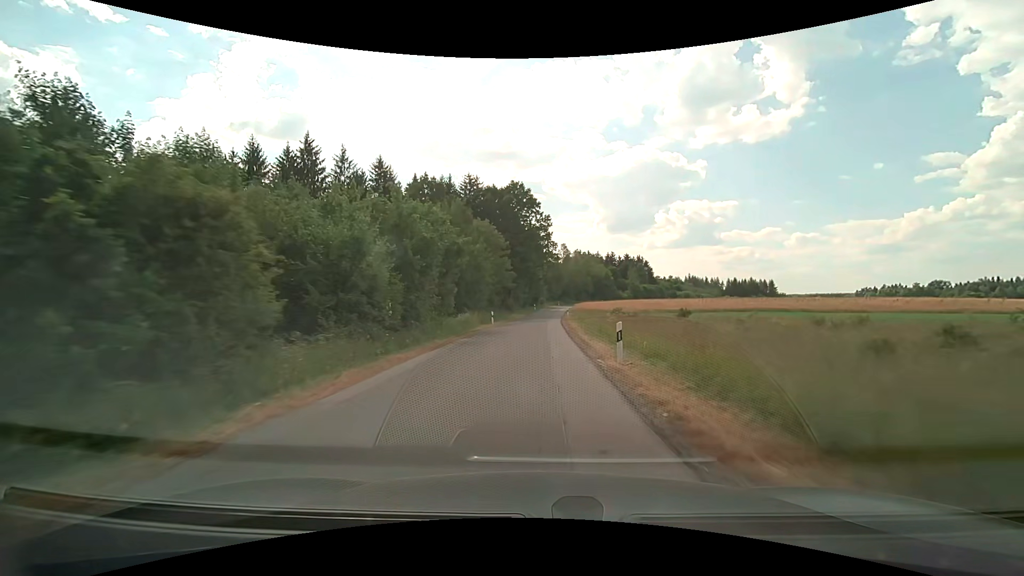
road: unclassified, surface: asphalt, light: Day
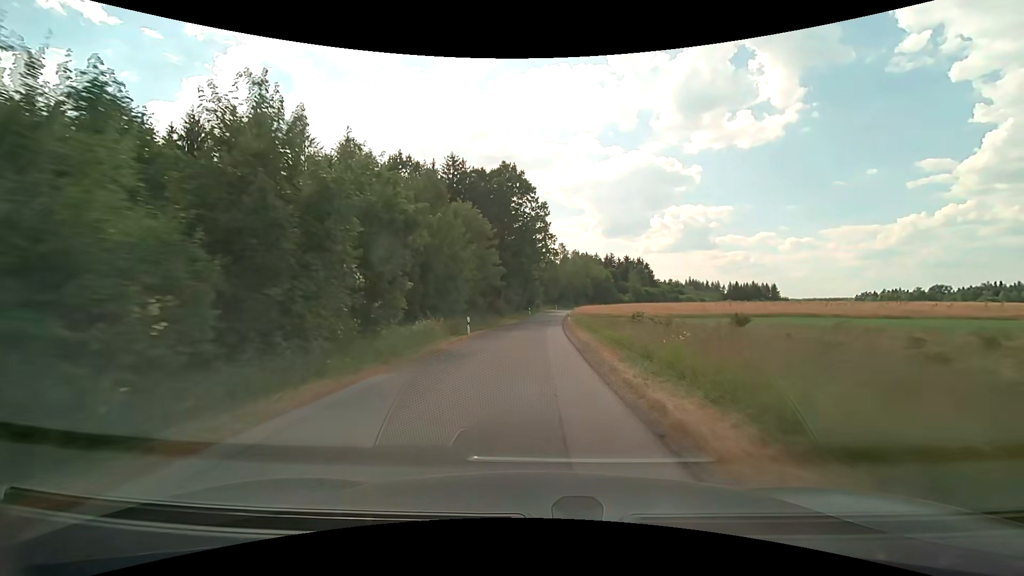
(0.0, +10.8) m; 0°
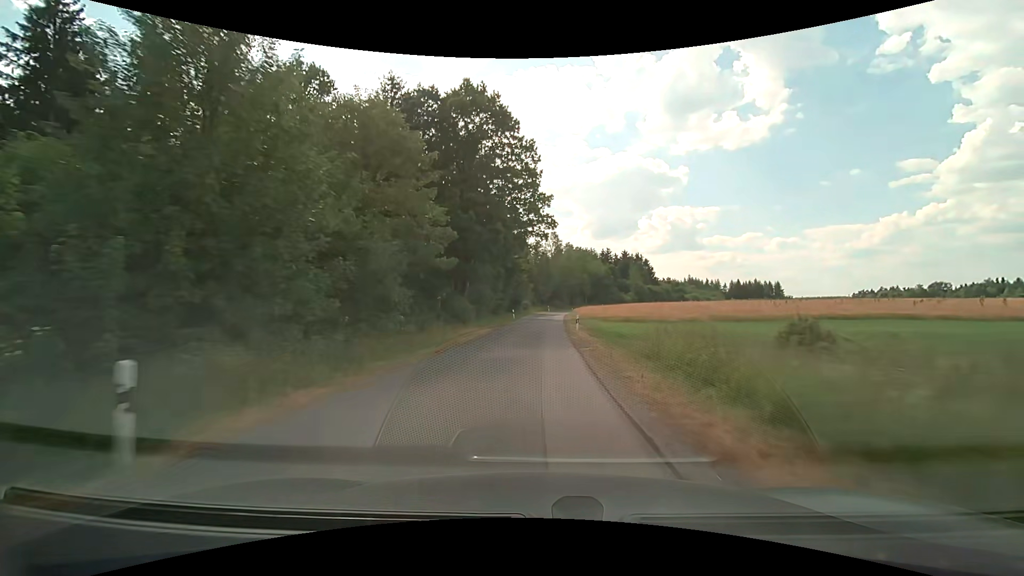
(+0.3, +21.6) m; +1°
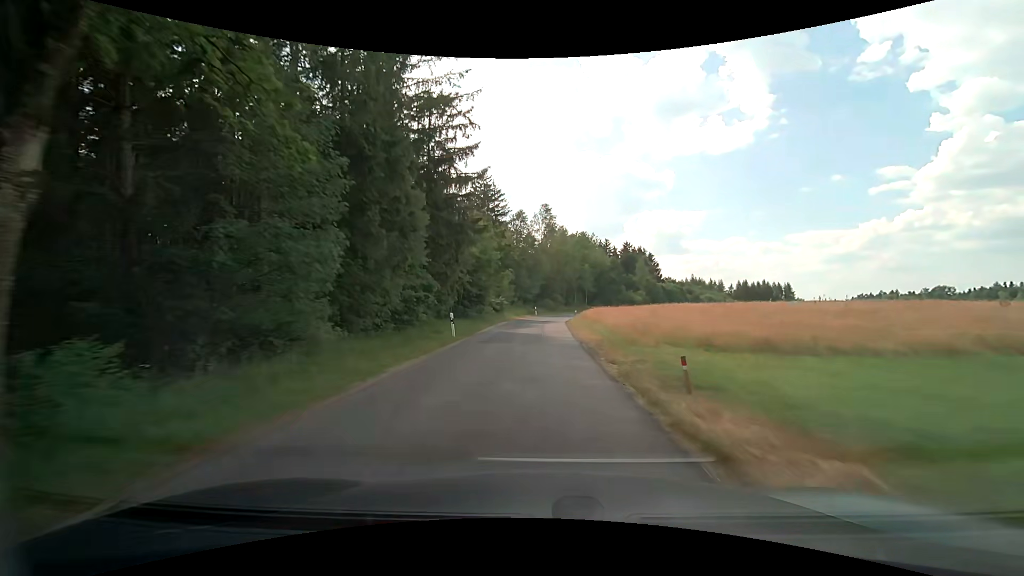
(+0.5, +31.8) m; +2°
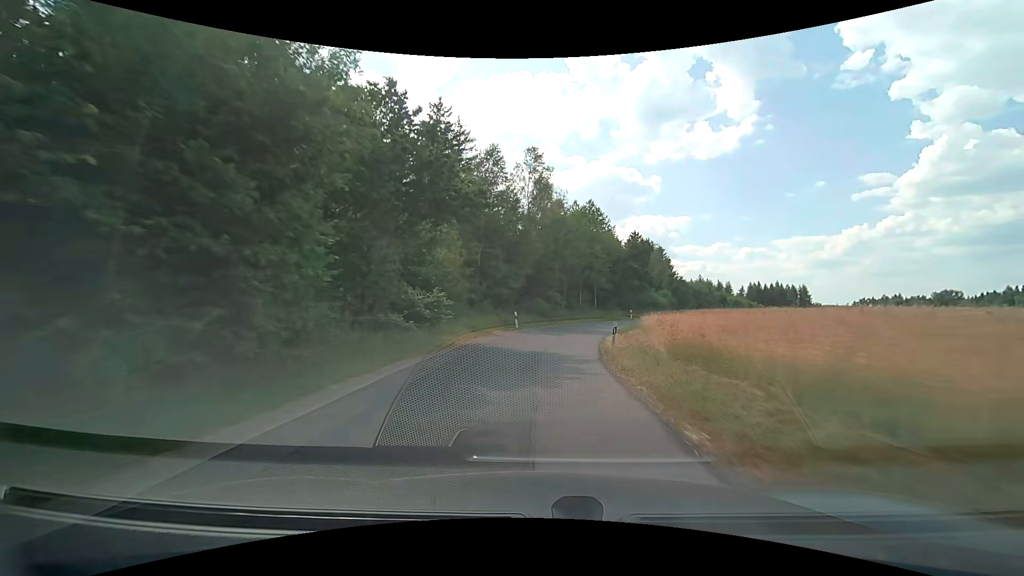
(+0.4, +29.6) m; +2°
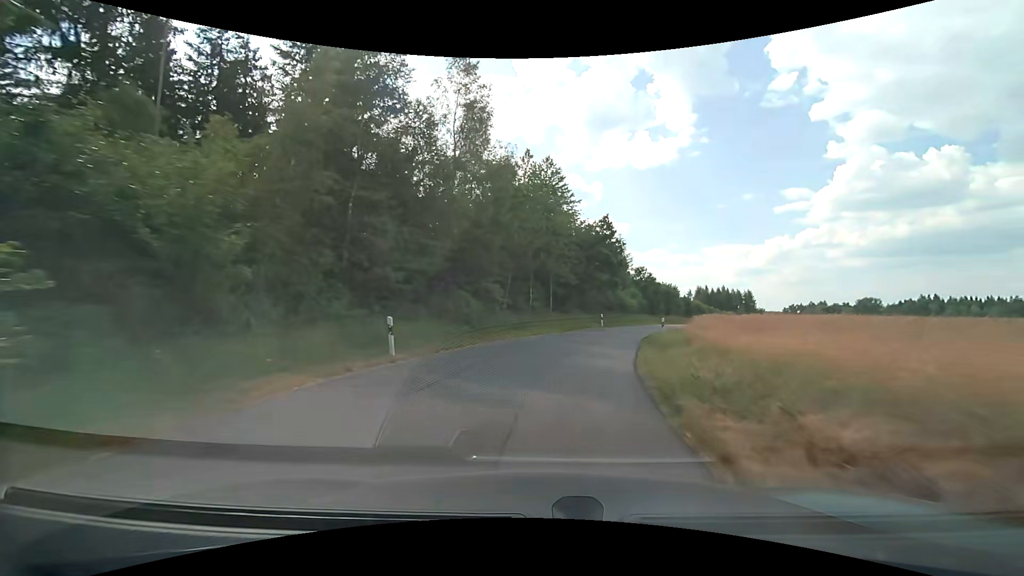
(+0.6, +18.3) m; +6°
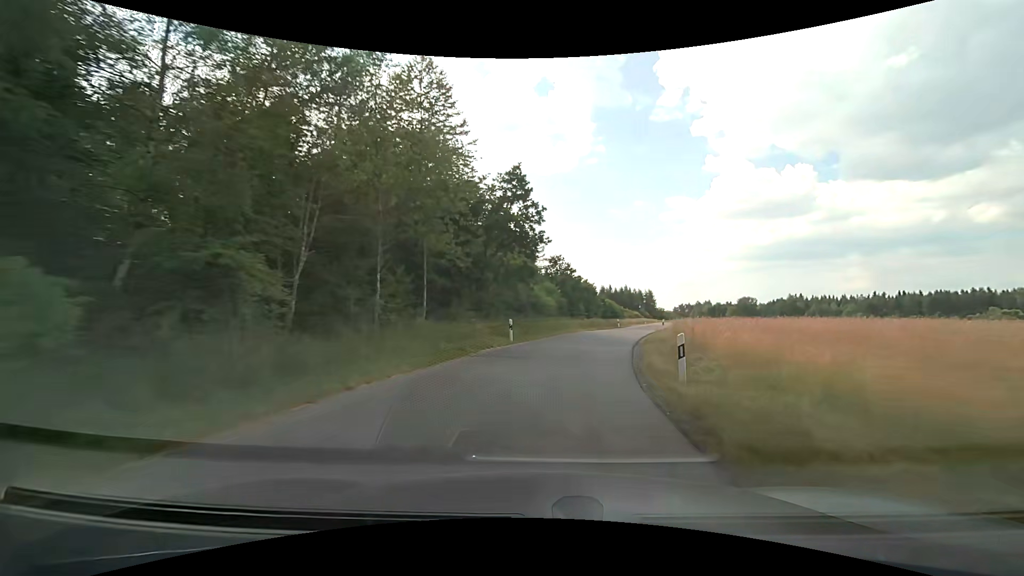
(+1.6, +17.3) m; +11°
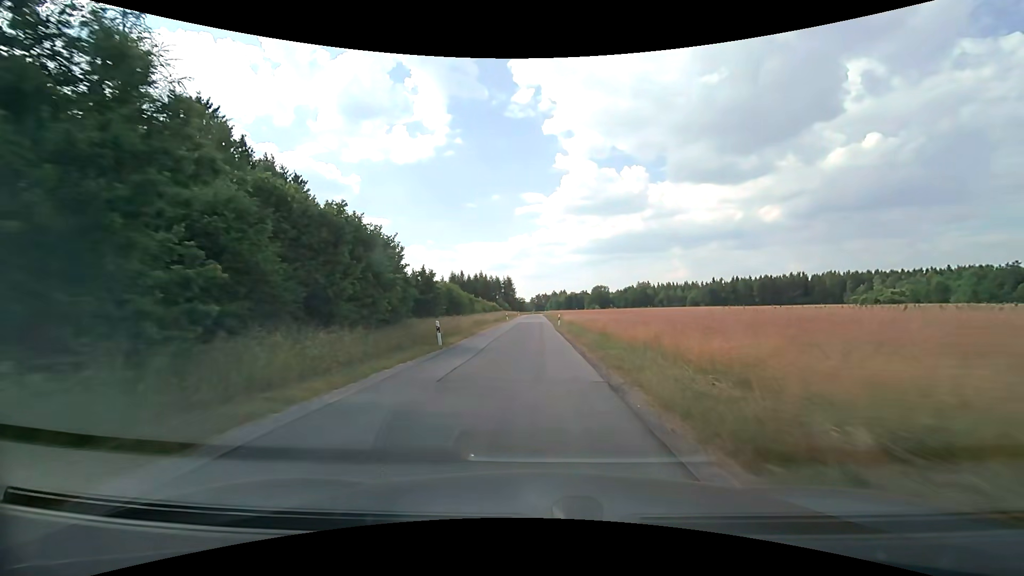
(+8.0, +42.7) m; +16°
(0, +10) (0, +20) (0, +30) (0, +40) (0, +50) (0, +60) (0, +70) (0, +80) (0, +90) (0, +100) m
